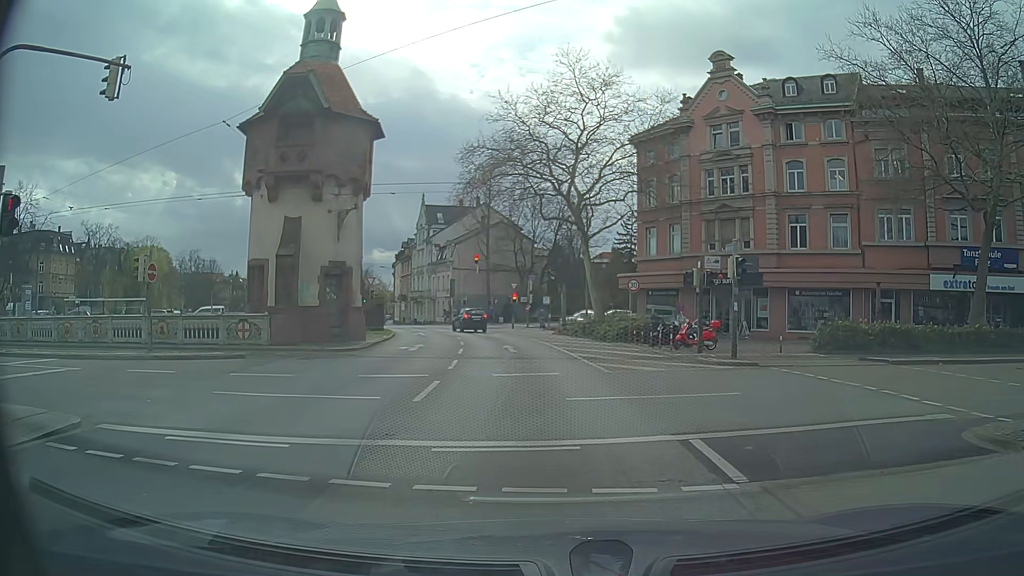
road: primary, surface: asphalt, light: Day
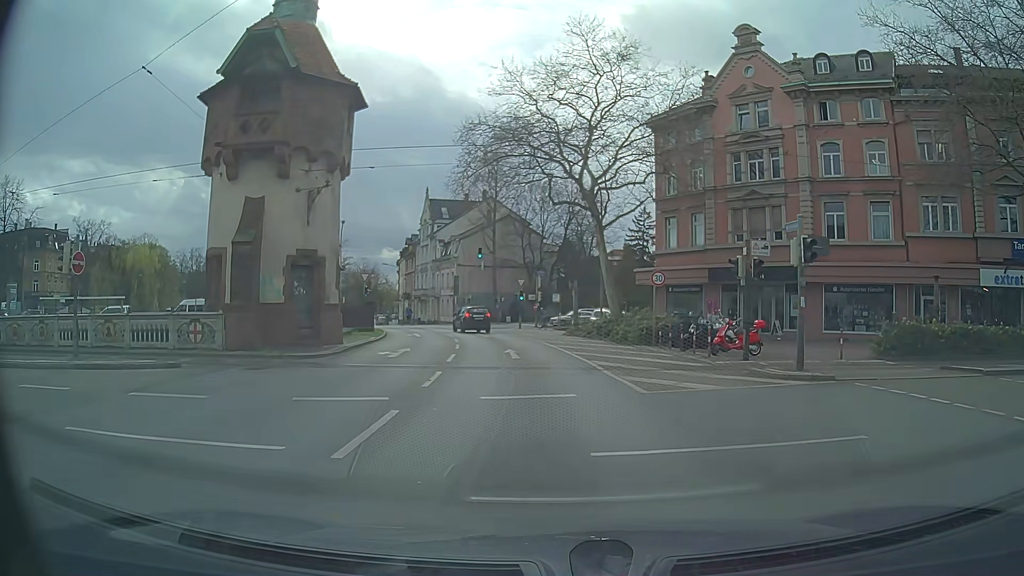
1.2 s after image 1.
(-0.1, +4.7) m; -1°
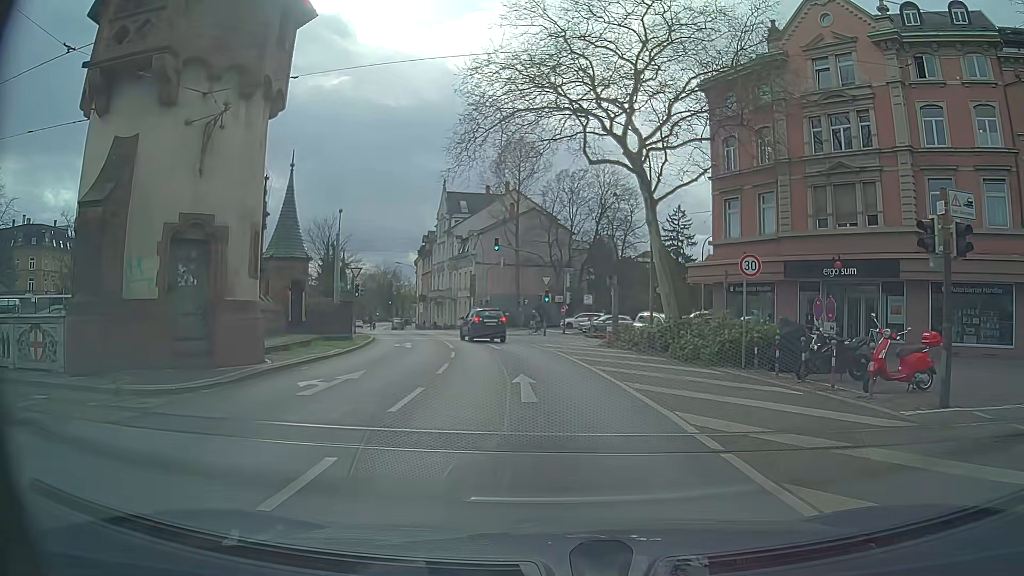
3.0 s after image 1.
(-0.3, +9.2) m; -2°
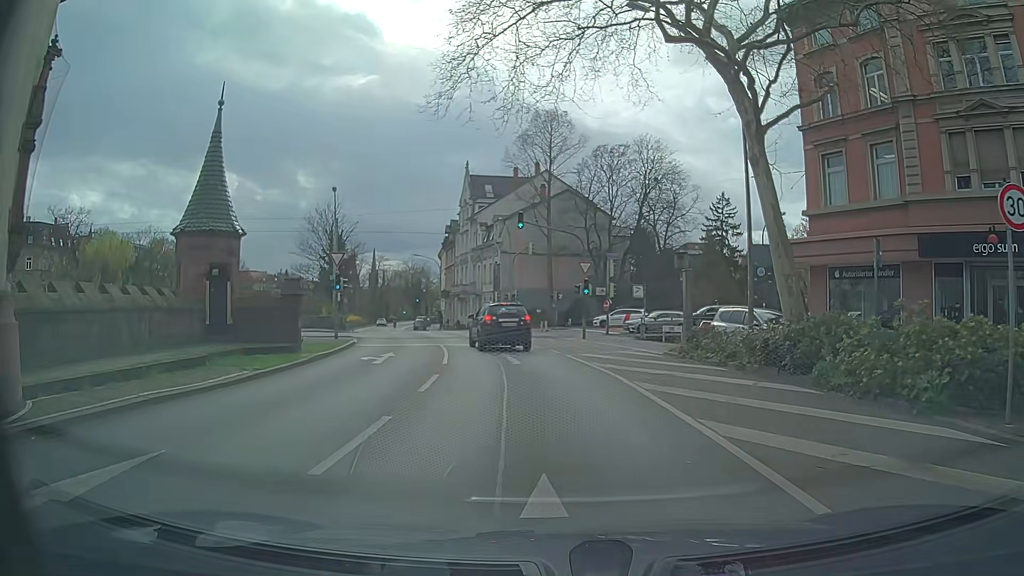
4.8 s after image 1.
(-0.4, +9.9) m; -4°
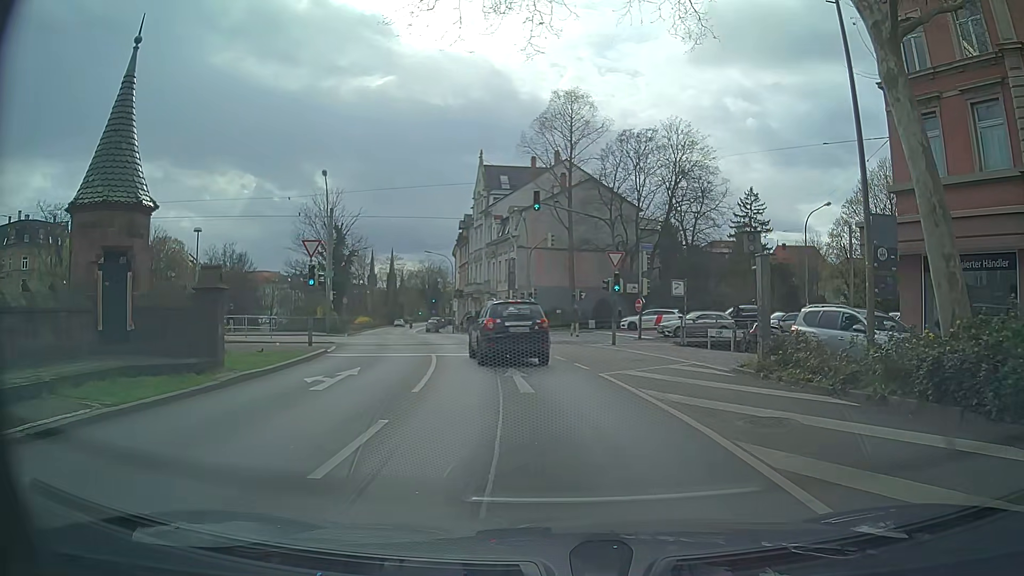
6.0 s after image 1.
(-0.1, +6.1) m; -3°
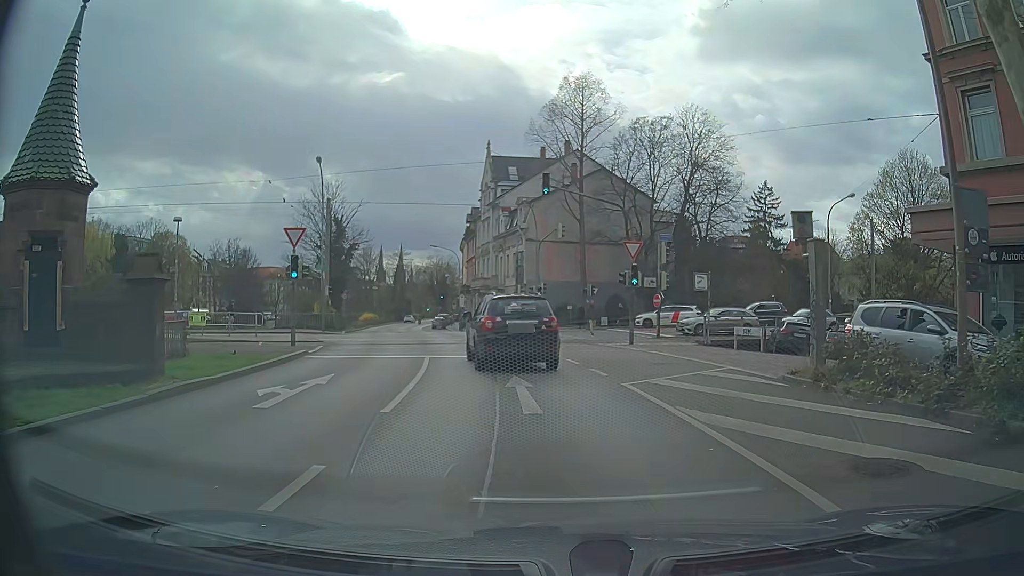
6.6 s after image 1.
(+0.1, +2.7) m; -1°
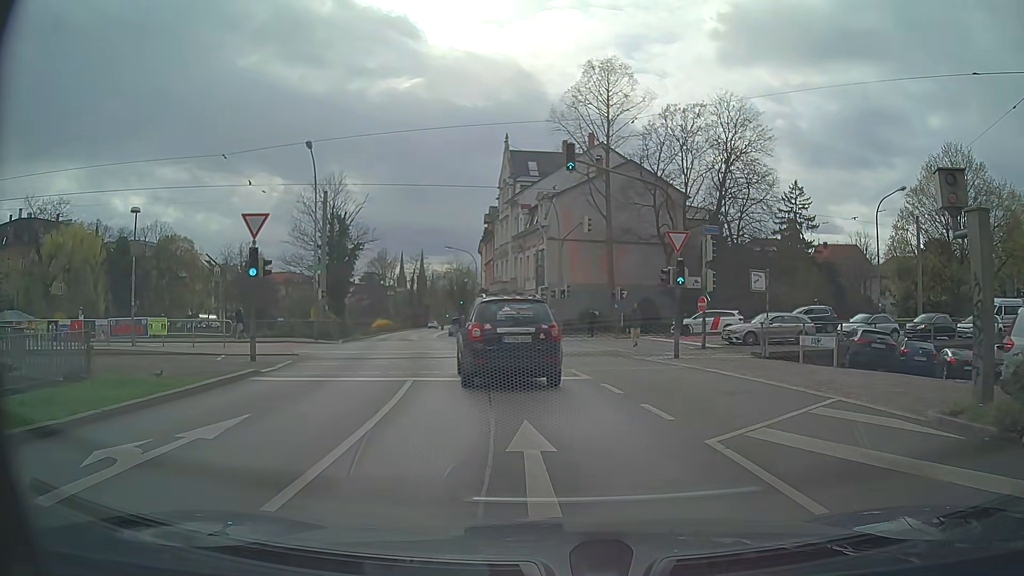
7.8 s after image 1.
(0.0, +5.1) m; -1°
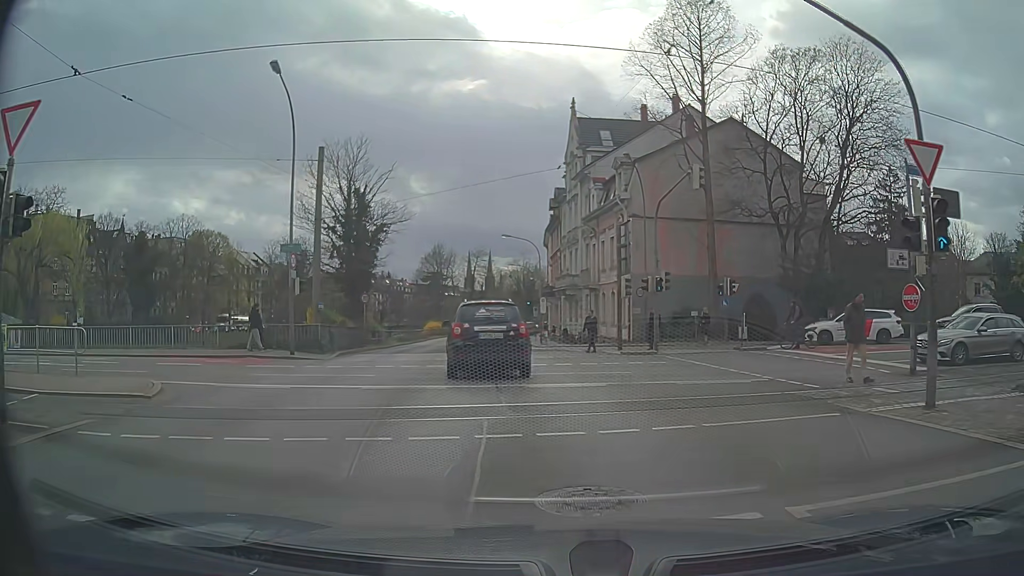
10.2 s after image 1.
(-0.5, +12.2) m; -6°
(0, +10) (-2, +20) (-3, +30) (-4, +40) (-5, +50) (-6, +60) (-7, +70) (-7, +80) (-7, +90) (-7, +100) m
